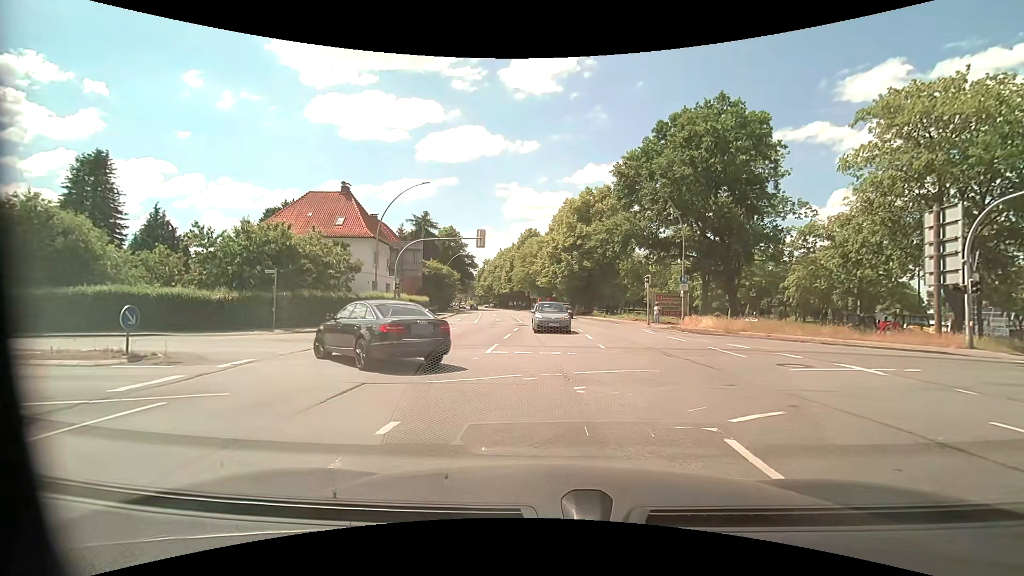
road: primary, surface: asphalt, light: Day
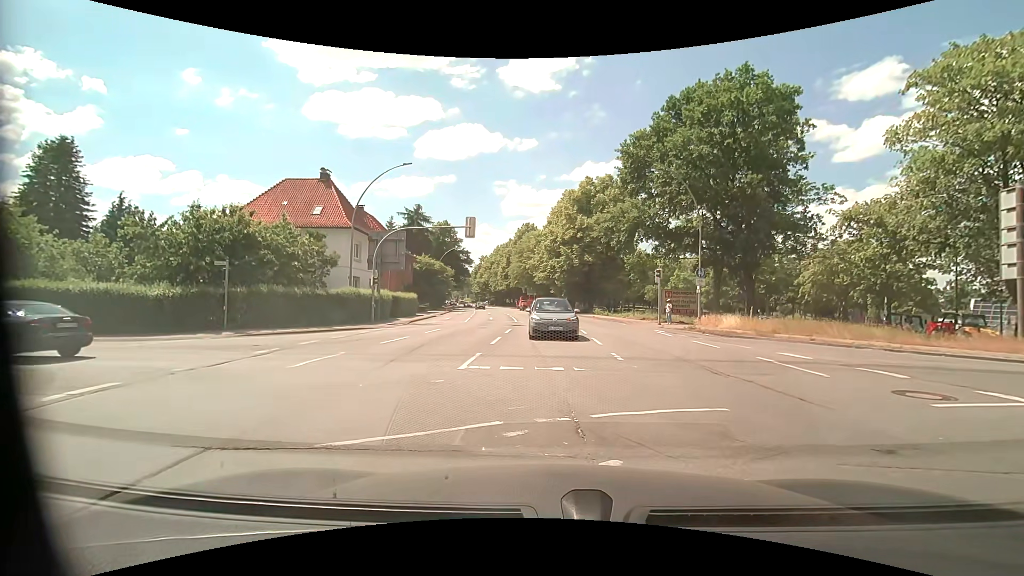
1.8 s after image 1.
(0.0, +4.0) m; -1°
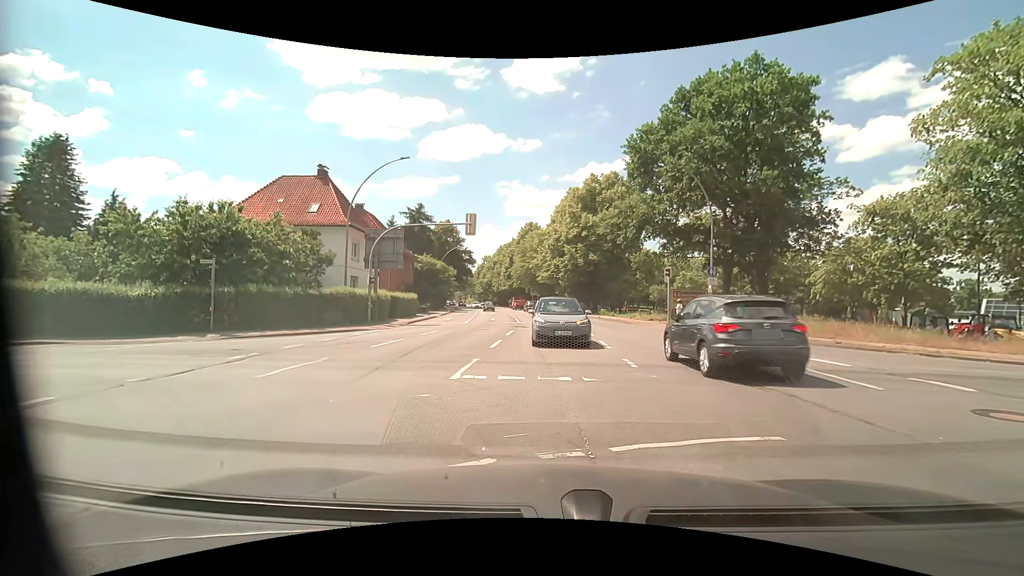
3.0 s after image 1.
(0.0, +1.2) m; -1°
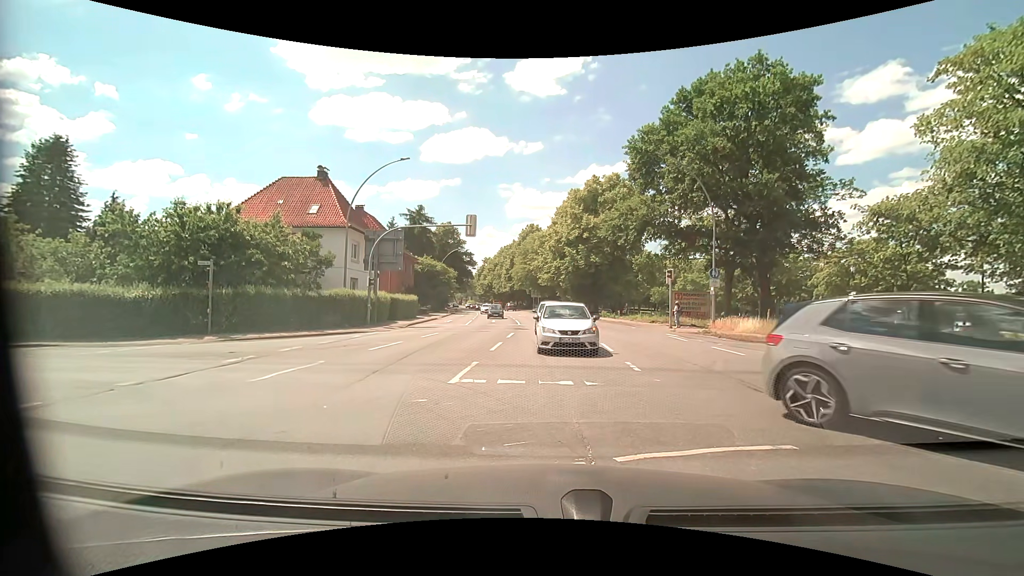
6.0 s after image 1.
(0.0, +0.3) m; 0°
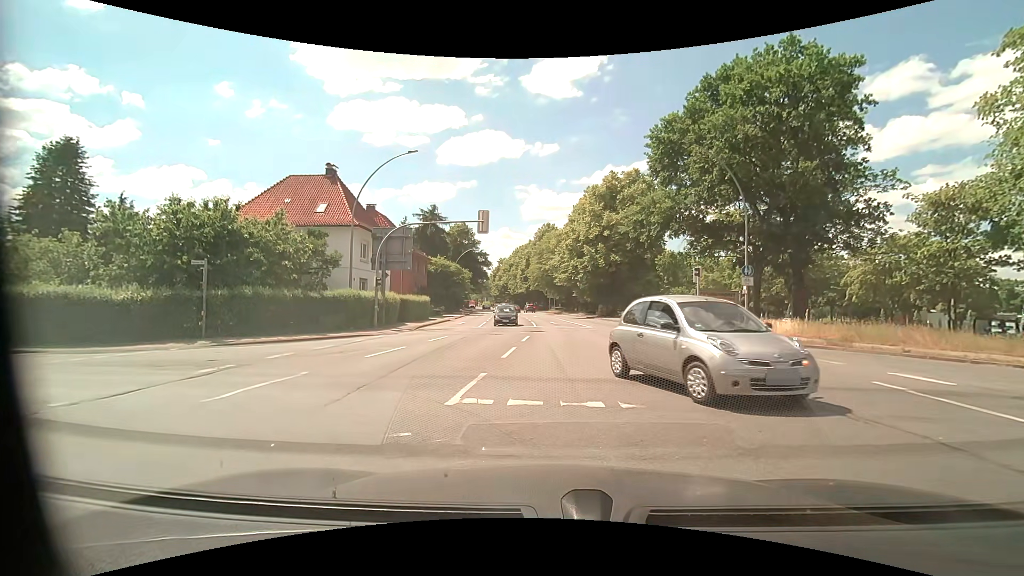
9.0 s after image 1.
(0.0, +1.9) m; 0°
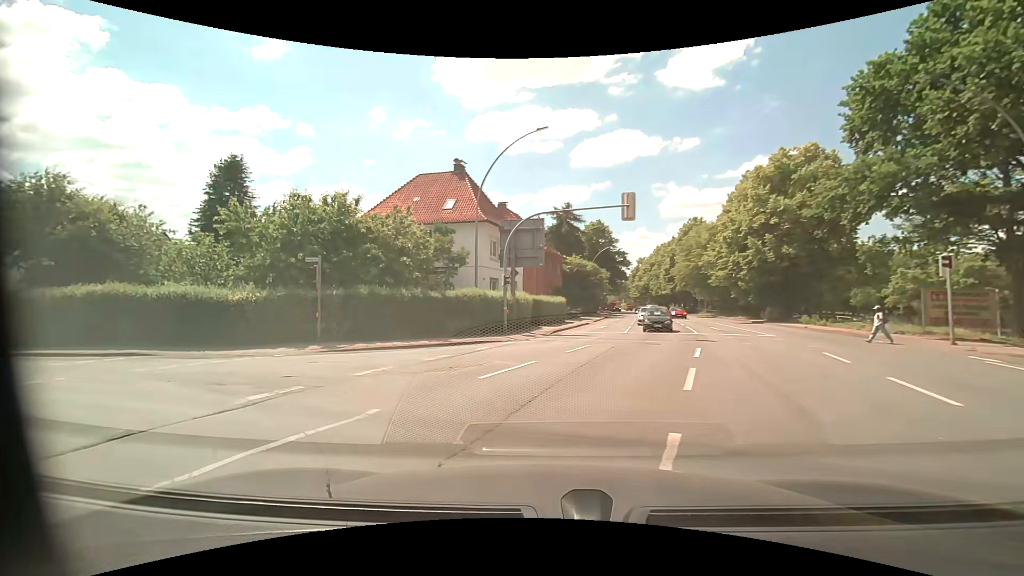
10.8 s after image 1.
(-0.4, +4.6) m; -14°
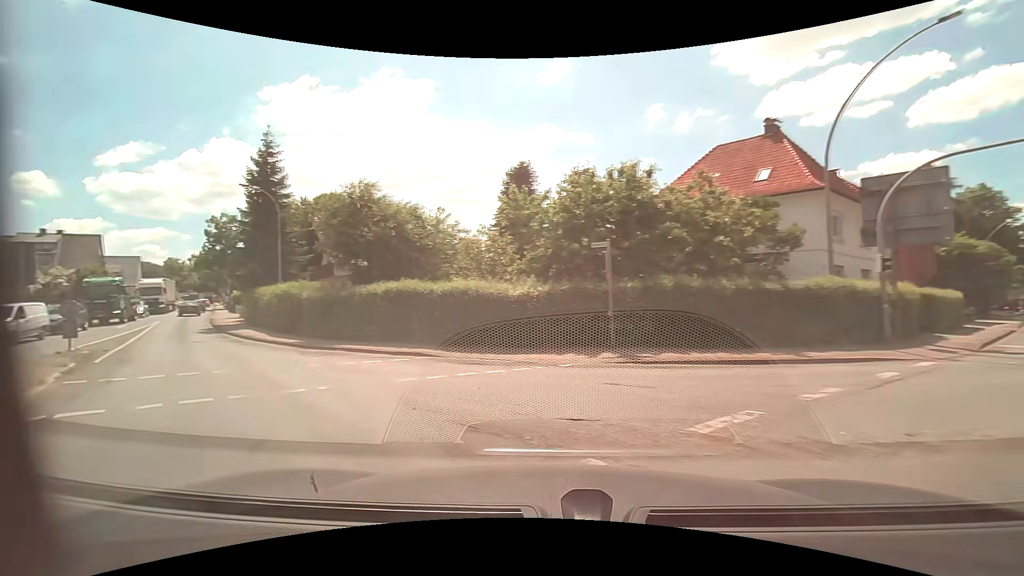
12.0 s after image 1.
(-1.2, +5.0) m; -28°
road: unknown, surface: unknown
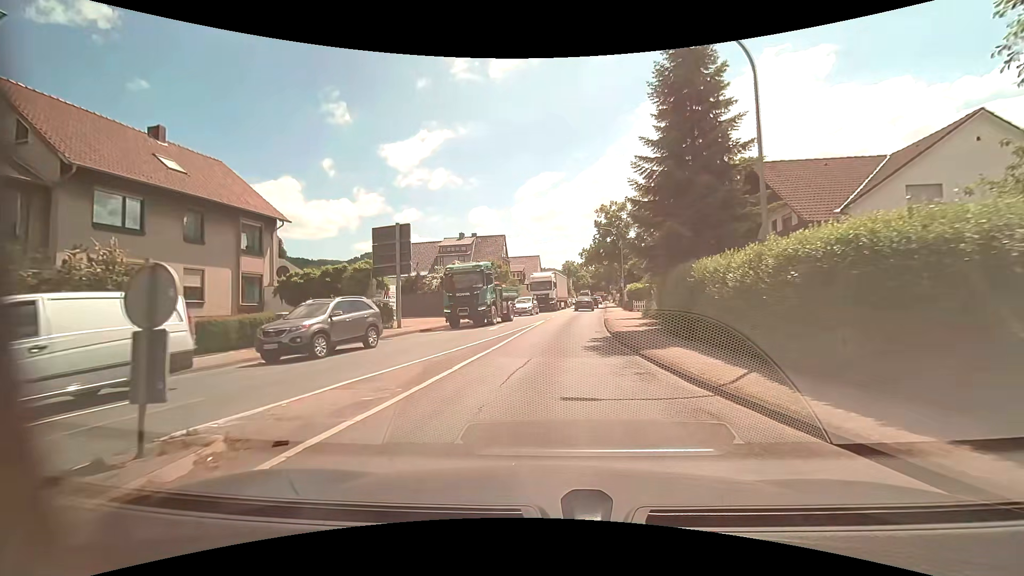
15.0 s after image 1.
(-10.5, +14.8) m; -46°
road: primary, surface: asphalt
(0, +10) (0, +20) (+1, +30) (+2, +40) (+3, +50) (+5, +60) (+6, +70) (+7, +80) (+8, +90) (+9, +99) m
